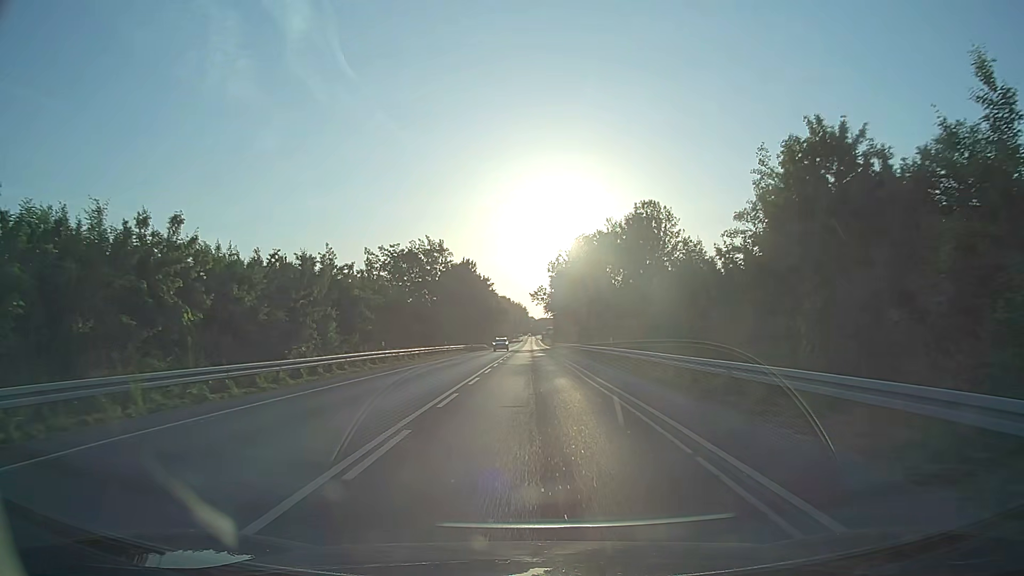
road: secondary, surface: asphalt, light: Day
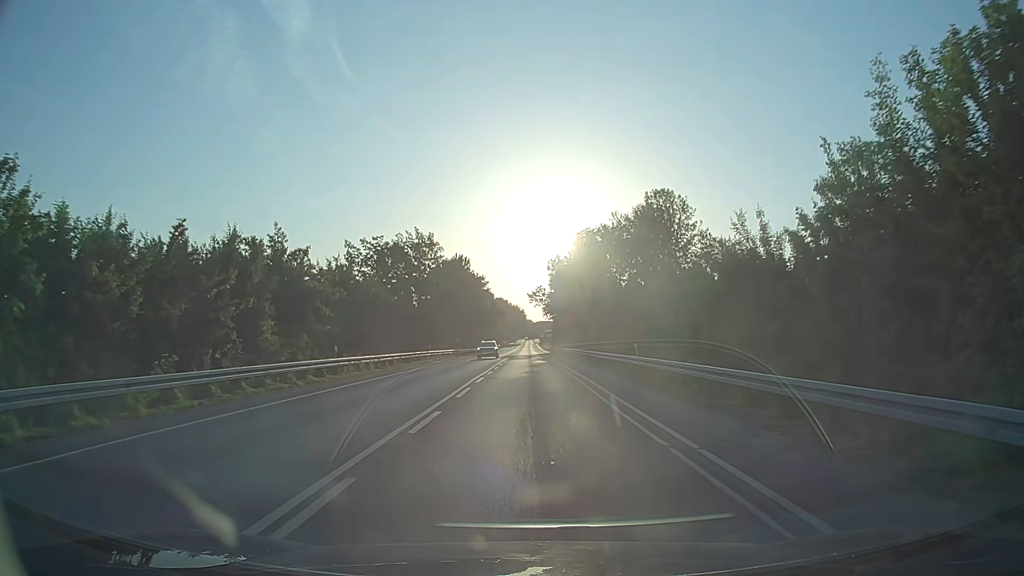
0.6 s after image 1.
(+0.1, +9.0) m; +1°
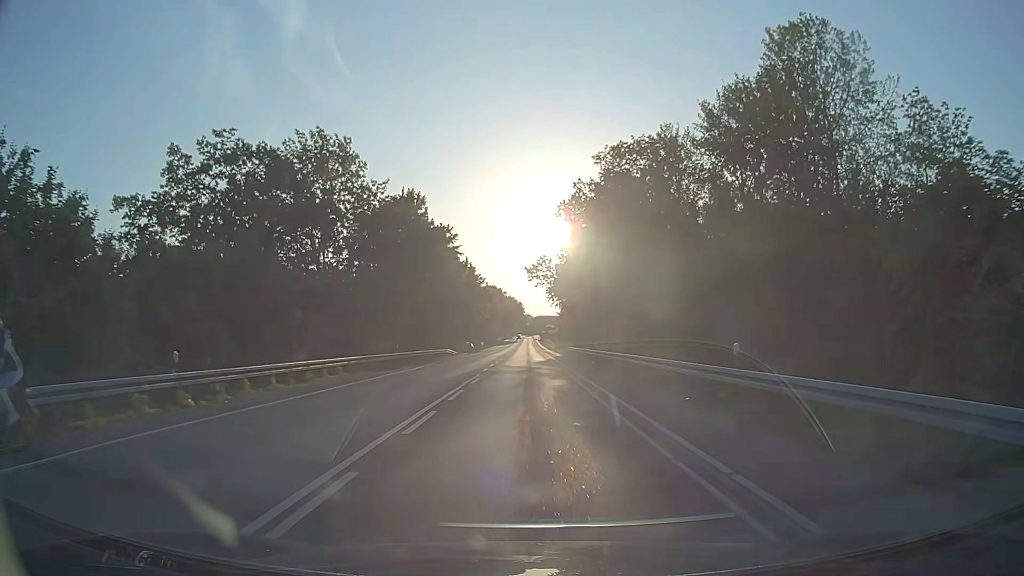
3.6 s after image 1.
(0.0, +41.7) m; 0°
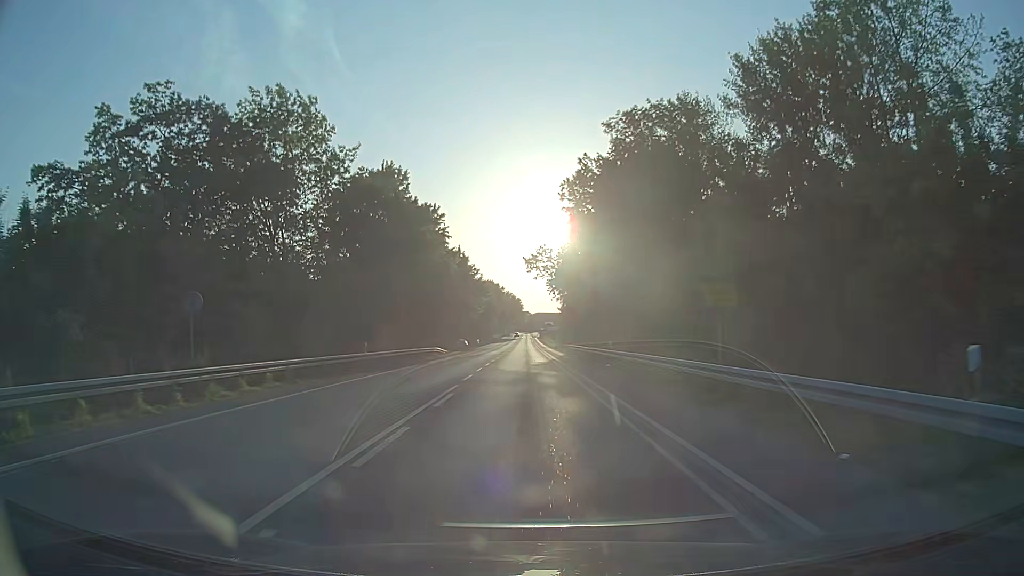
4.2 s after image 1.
(0.0, +8.1) m; 0°
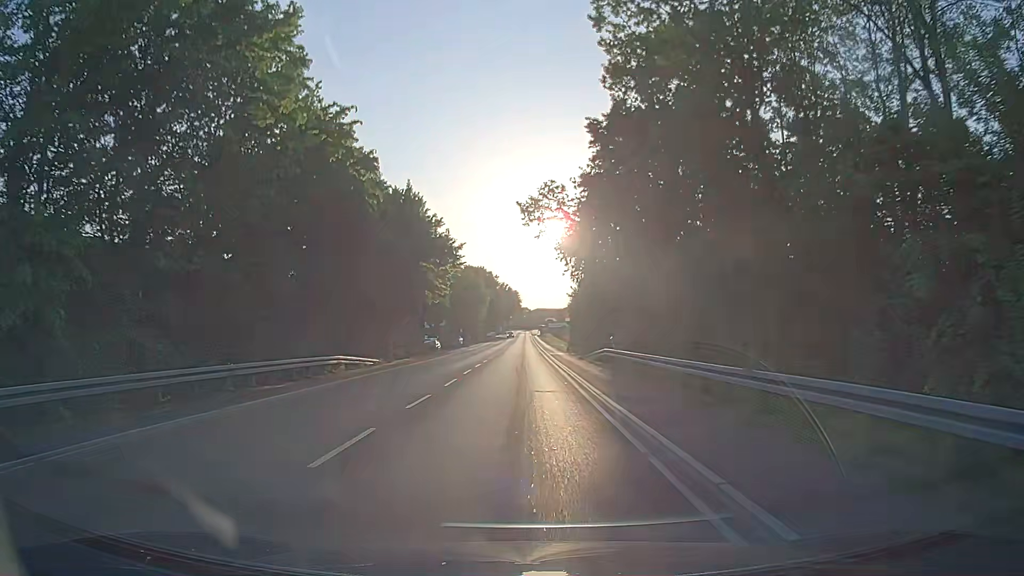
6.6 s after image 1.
(+0.1, +32.5) m; 0°
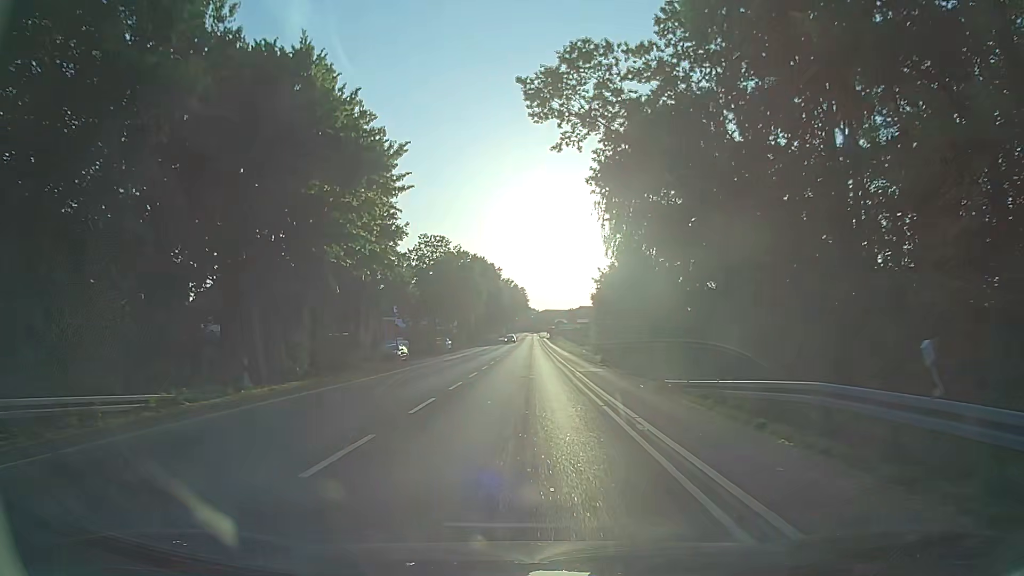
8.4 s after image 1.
(-0.3, +24.5) m; -1°
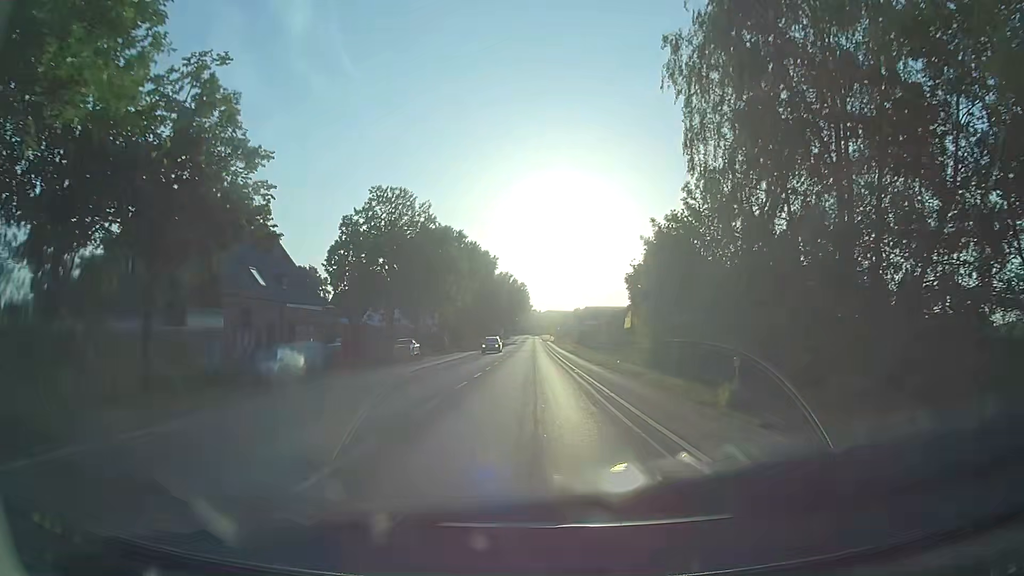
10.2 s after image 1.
(0.0, +24.4) m; 0°
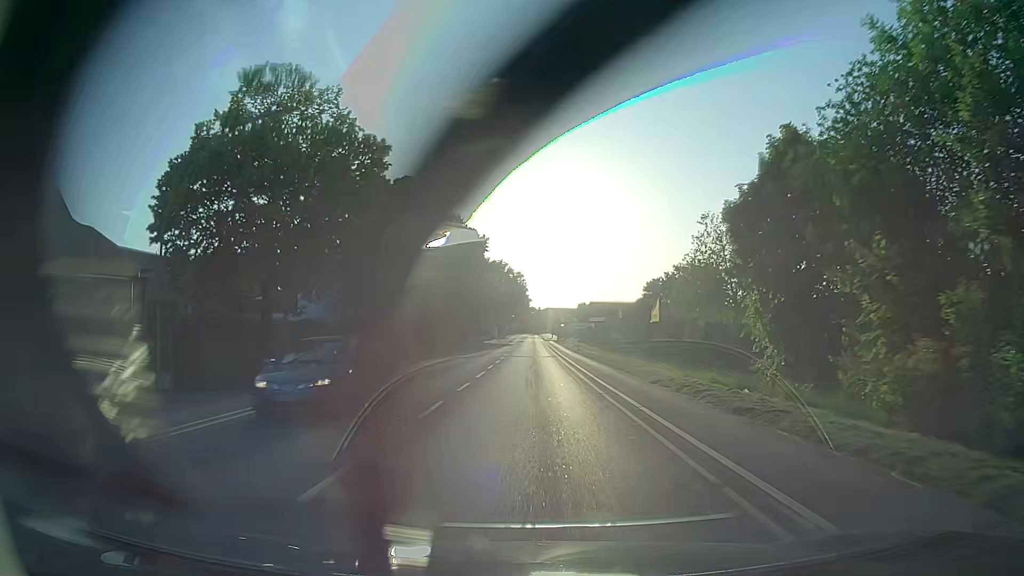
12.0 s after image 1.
(+0.2, +24.3) m; +1°
(0, +10) (0, +20) (0, +30) (0, +40) (0, +50) (0, +60) (0, +70) (0, +80) (0, +90) (0, +100) m
